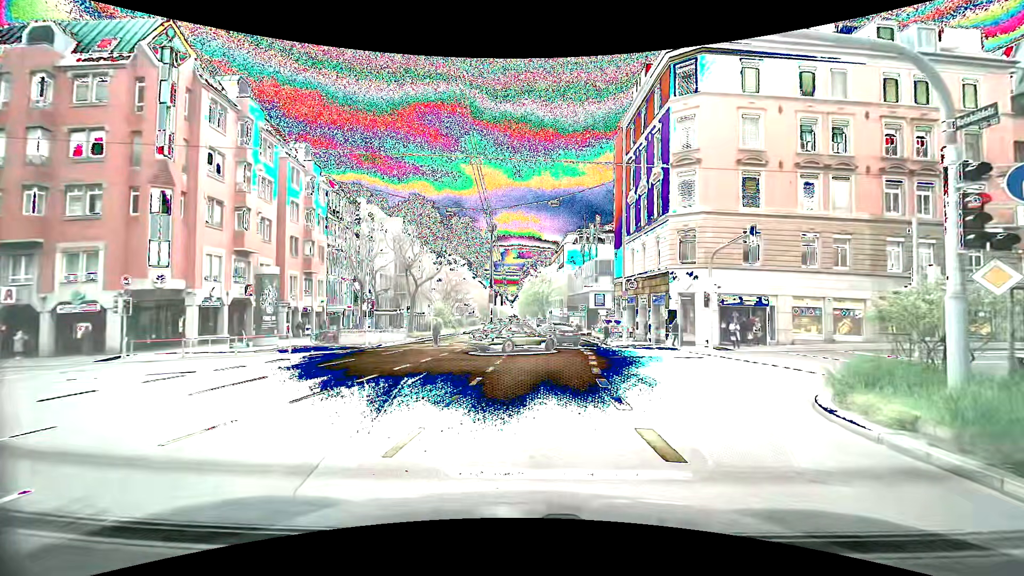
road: secondary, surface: asphalt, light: Day
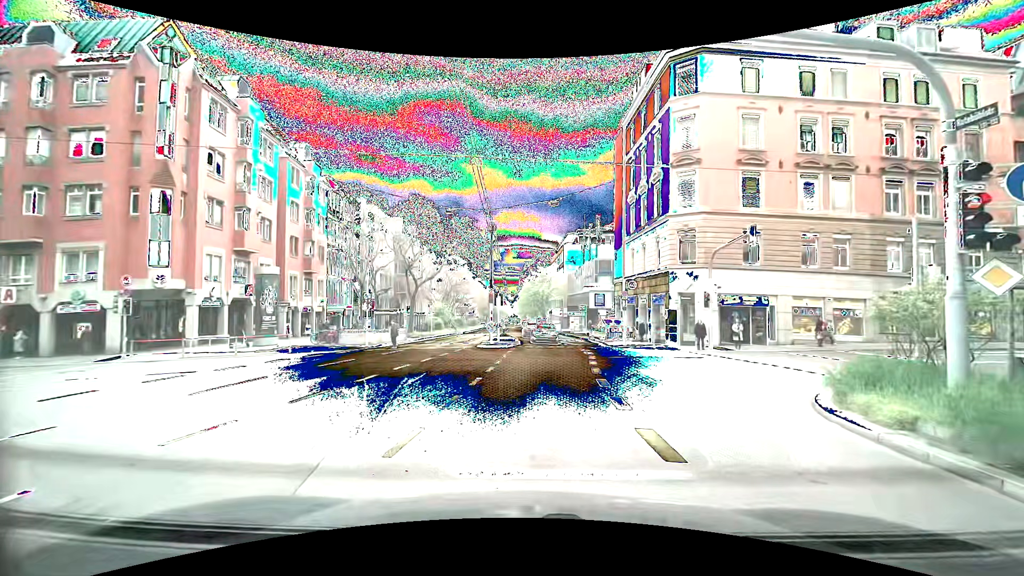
(0.0, 0.0) m; 0°
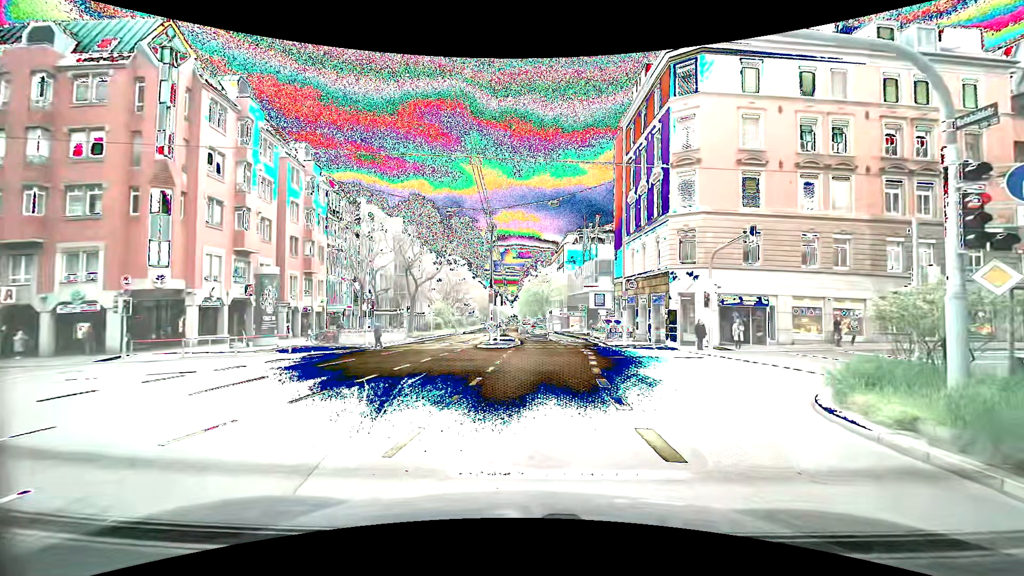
(0.0, 0.0) m; 0°
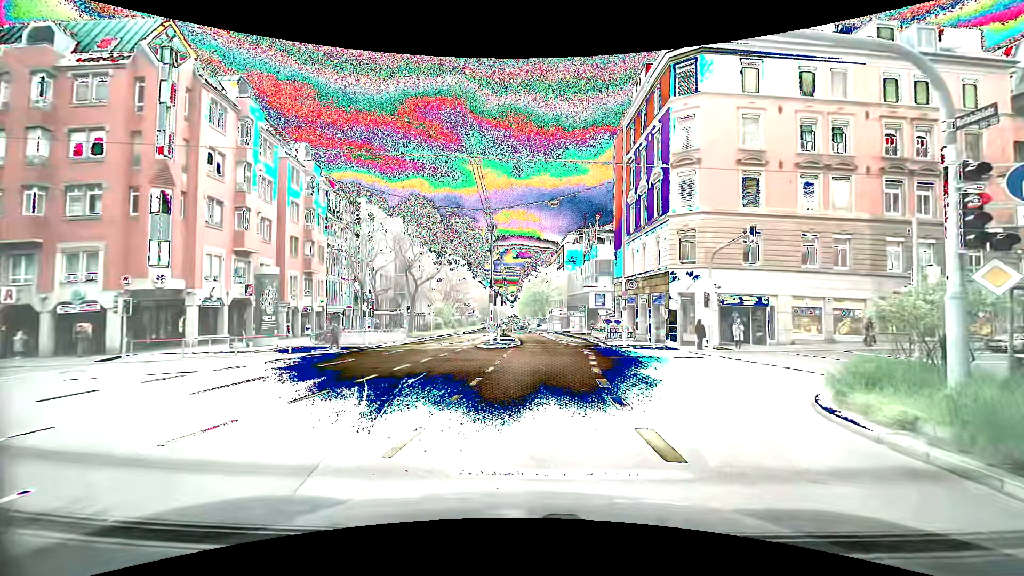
(0.0, 0.0) m; 0°
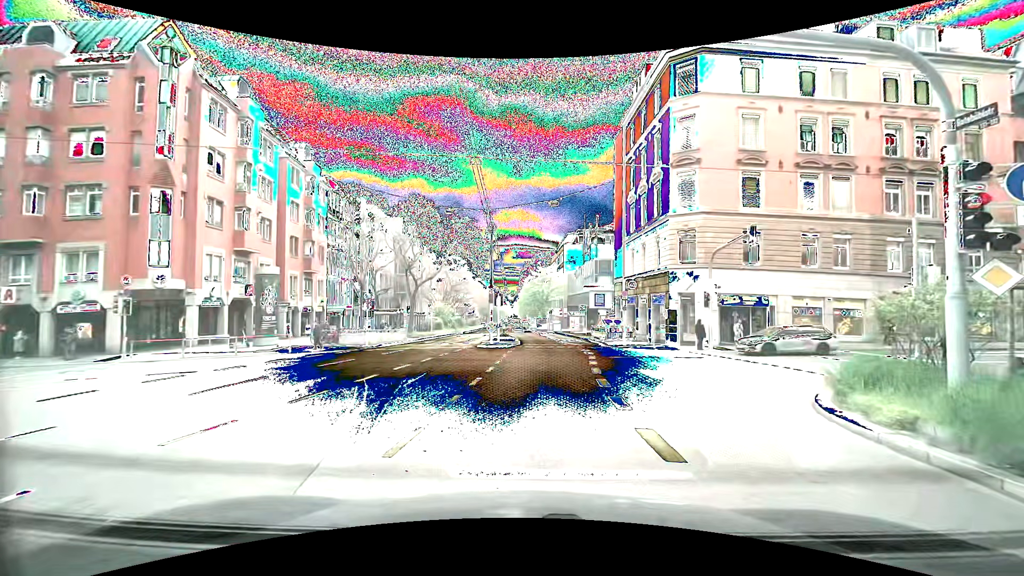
(0.0, 0.0) m; 0°
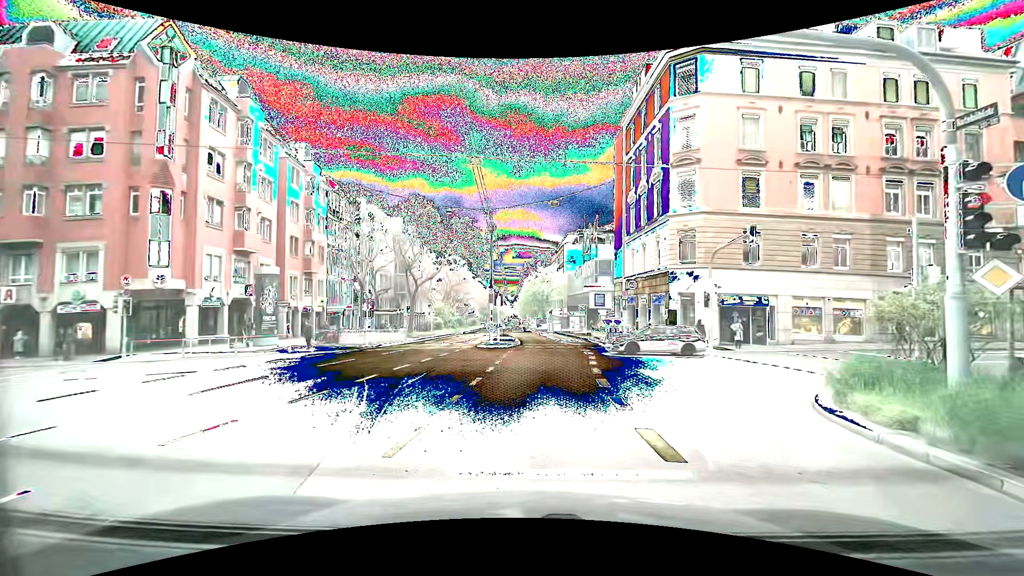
(0.0, 0.0) m; 0°
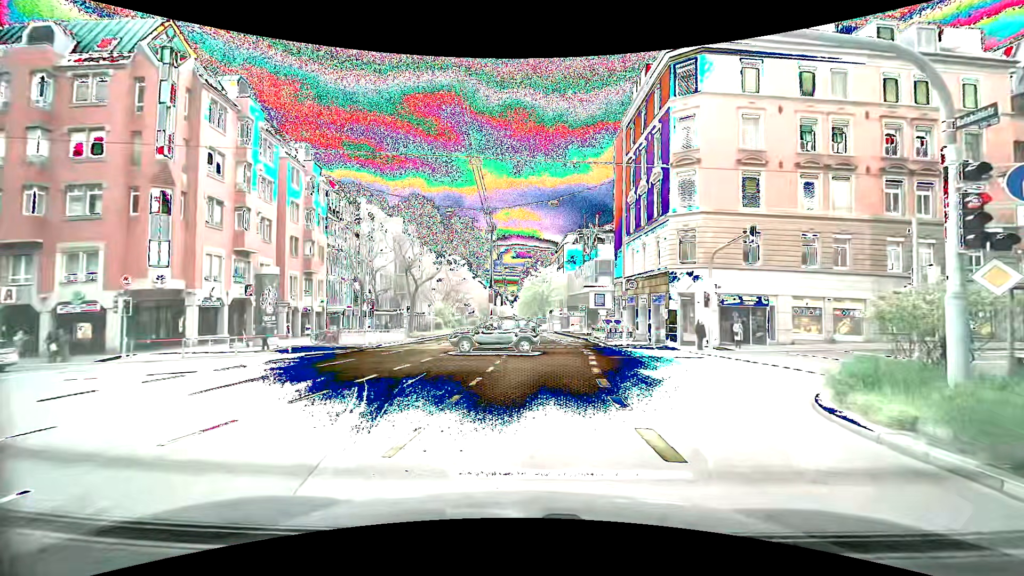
(0.0, 0.0) m; 0°
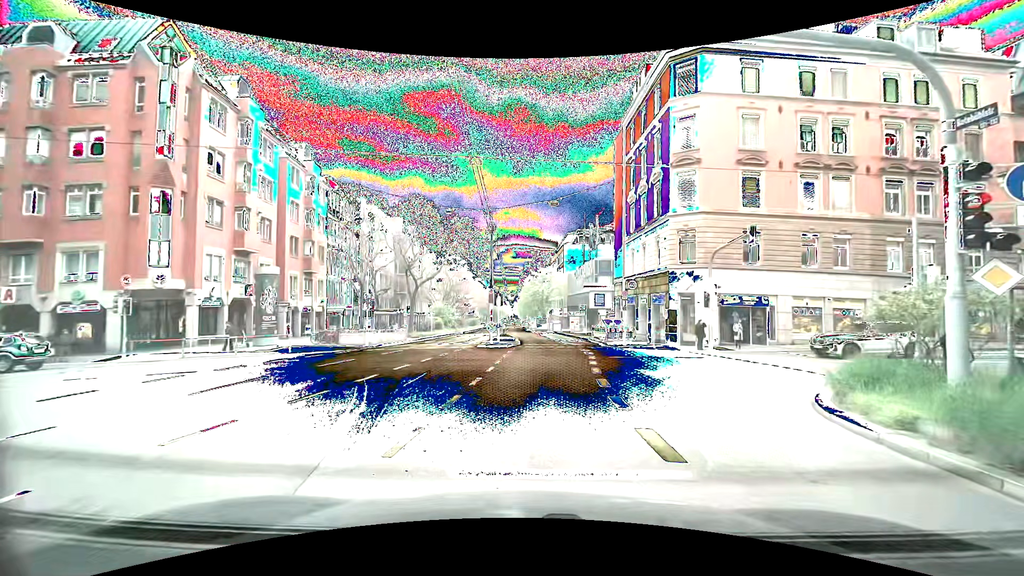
(0.0, 0.0) m; 0°
(-1, +10) (-1, +20) (-2, +30) (-3, +40) (-4, +50) (-5, +60) (-7, +70) (-8, +80) (-9, +89) (-11, +99) m
